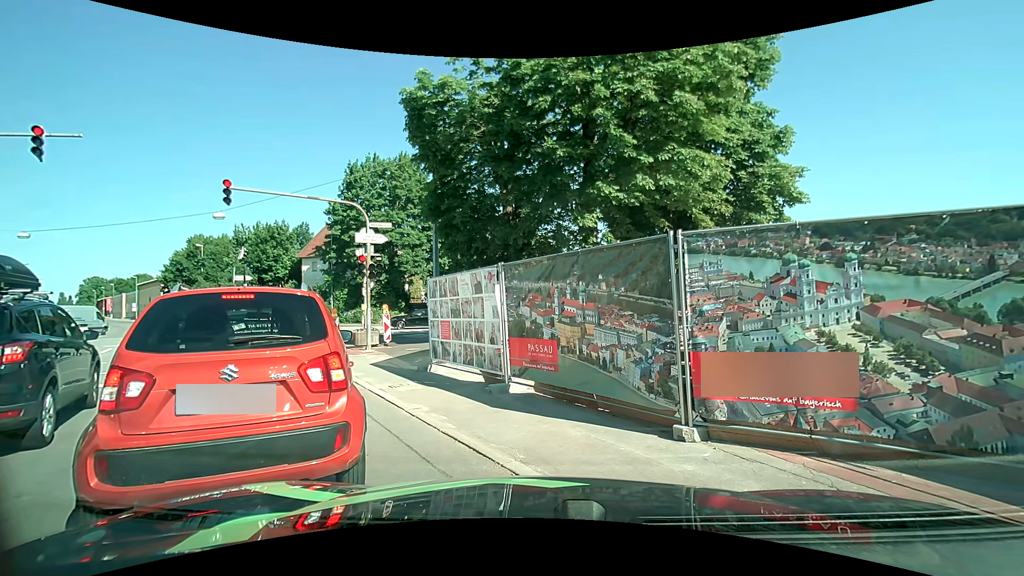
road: primary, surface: asphalt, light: Day
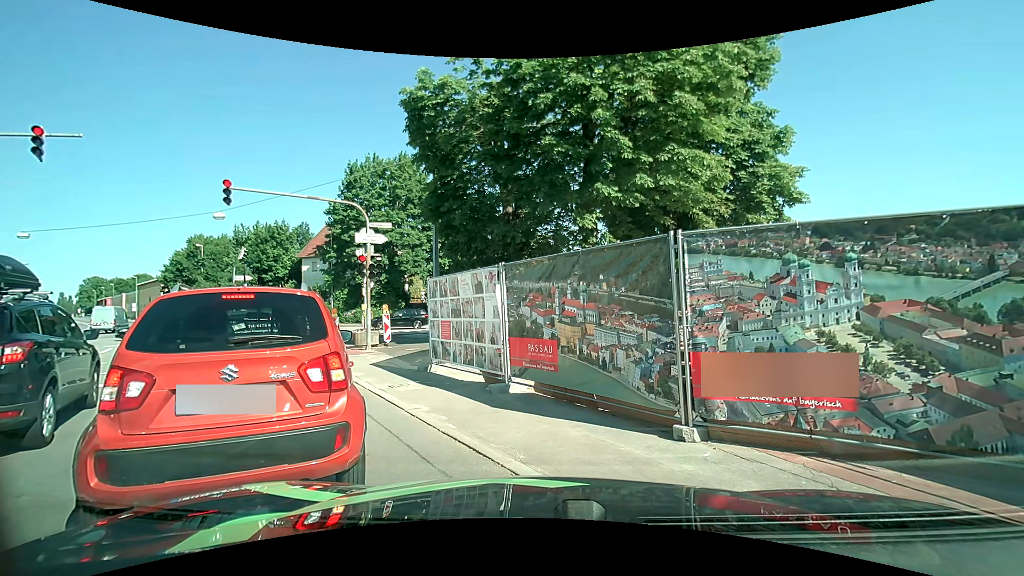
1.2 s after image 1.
(0.0, 0.0) m; 0°
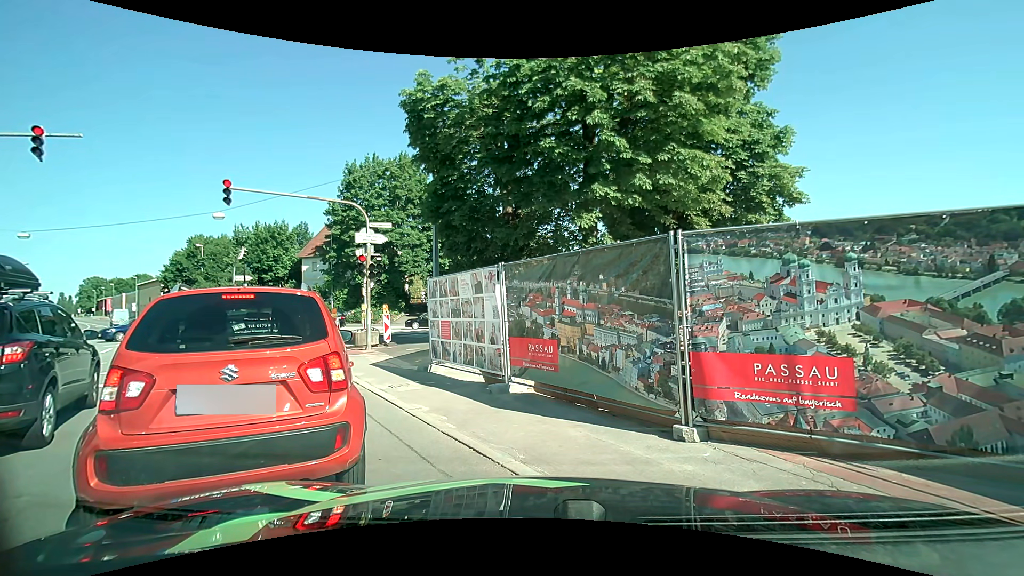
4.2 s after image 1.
(0.0, 0.0) m; 0°
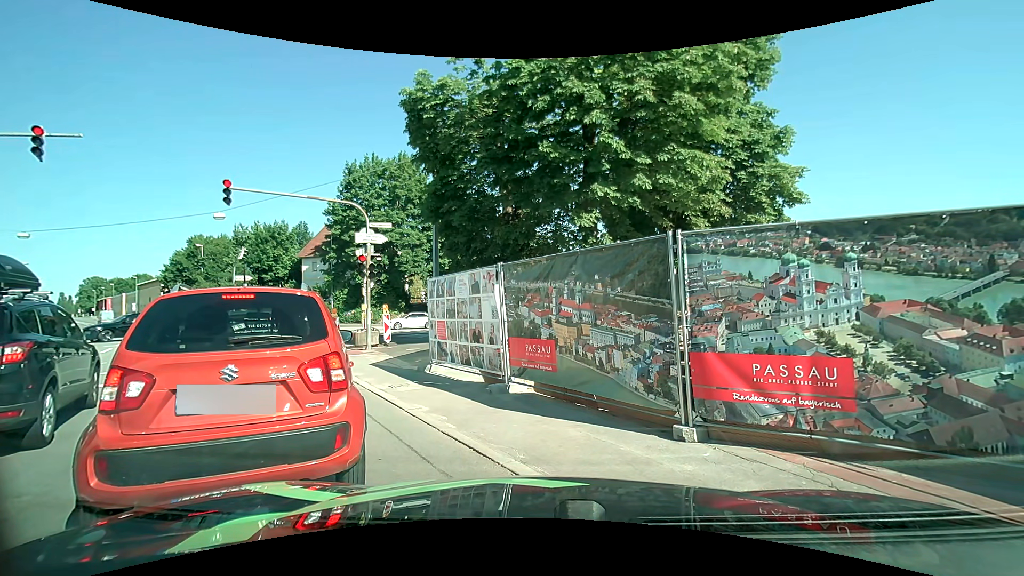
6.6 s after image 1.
(0.0, 0.0) m; 0°
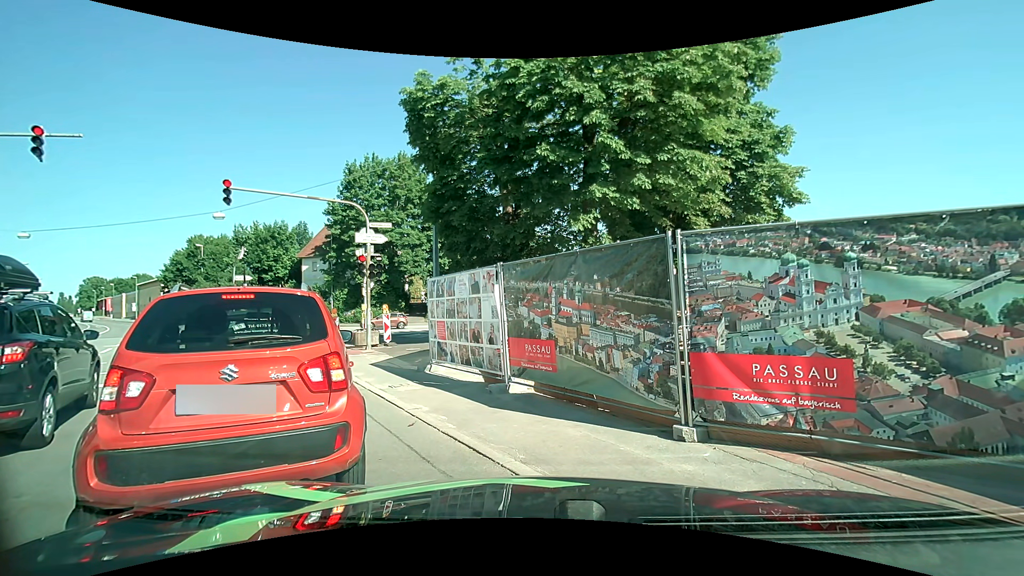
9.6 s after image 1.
(0.0, 0.0) m; 0°
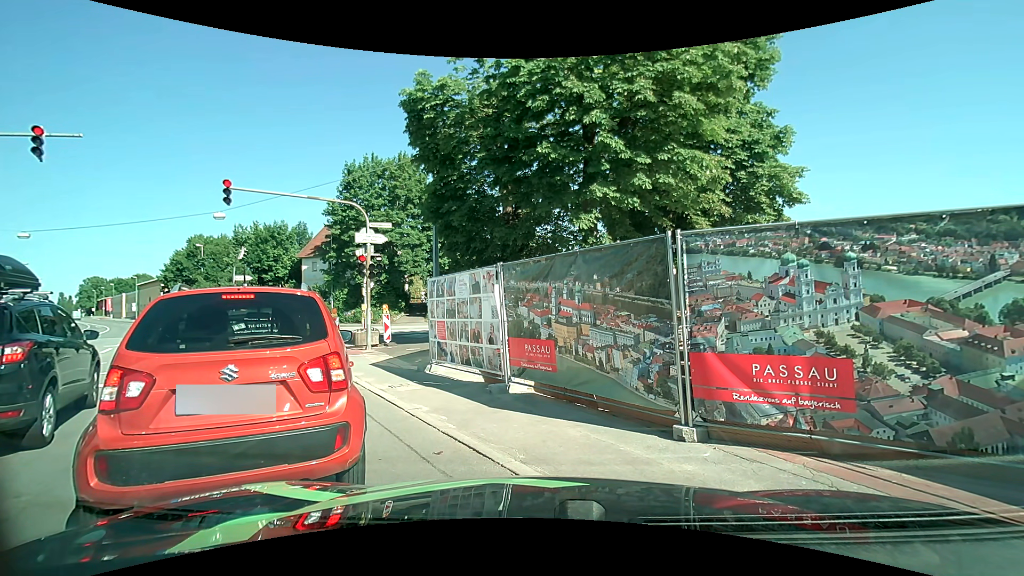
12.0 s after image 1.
(0.0, 0.0) m; 0°
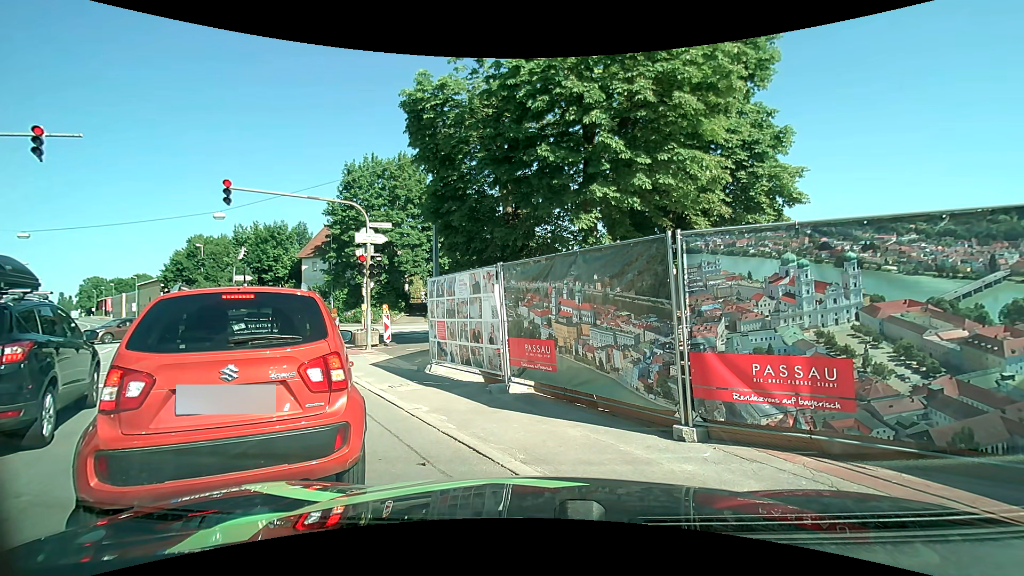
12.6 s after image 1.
(0.0, 0.0) m; 0°
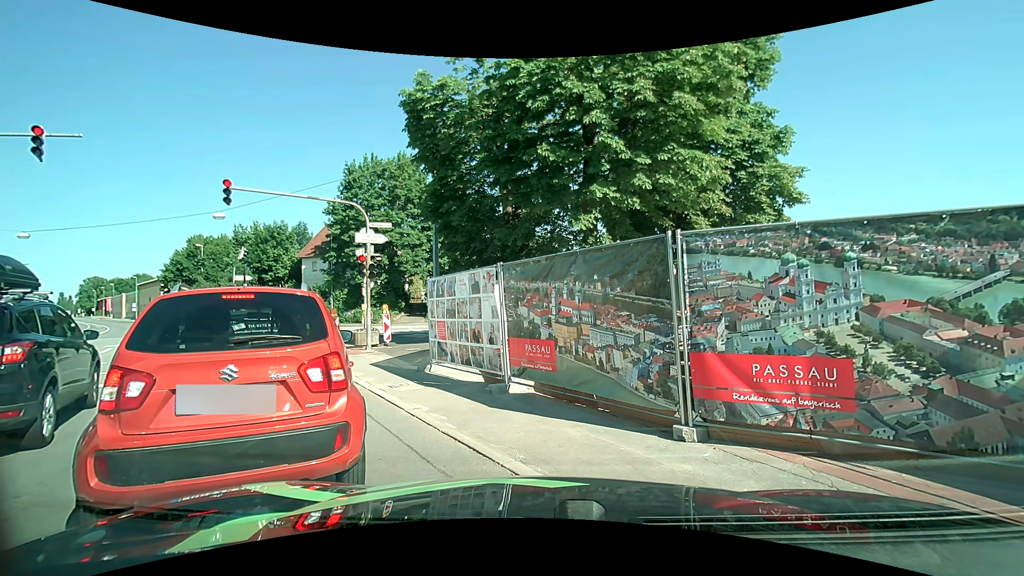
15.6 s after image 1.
(0.0, 0.0) m; 0°
(-4, +9) (-9, +17) (-13, +27) (-10, +36) (-2, +43) (+7, +45) (+17, +44) (+27, +42) (+37, +42) (+47, +44) m
